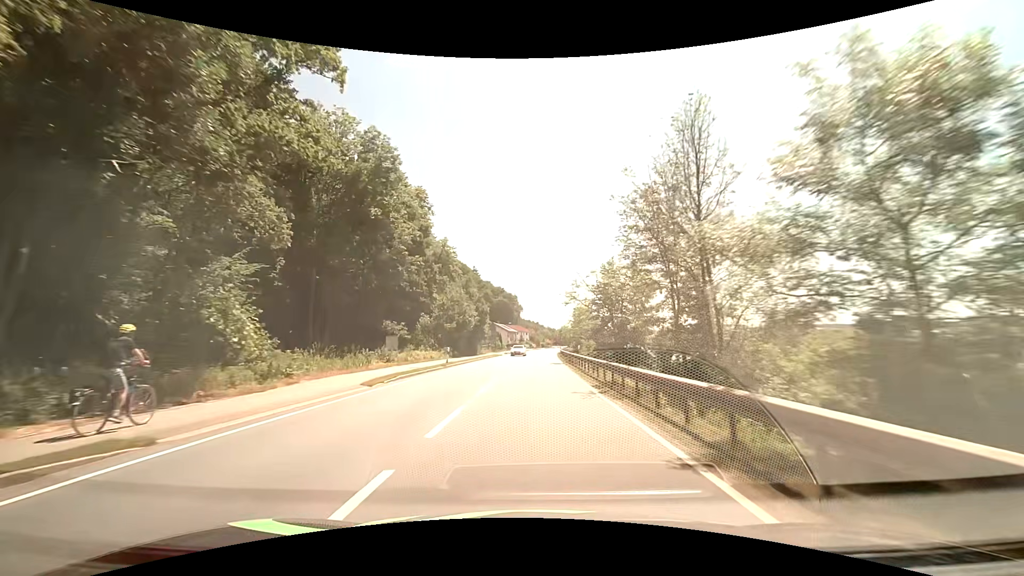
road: primary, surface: asphalt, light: Day
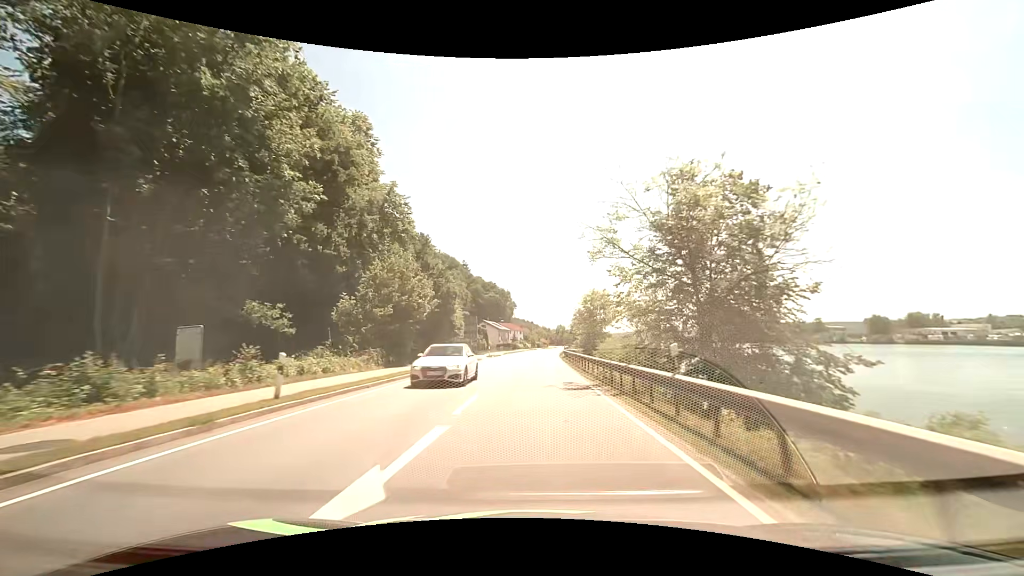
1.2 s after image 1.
(+0.1, +21.5) m; +1°
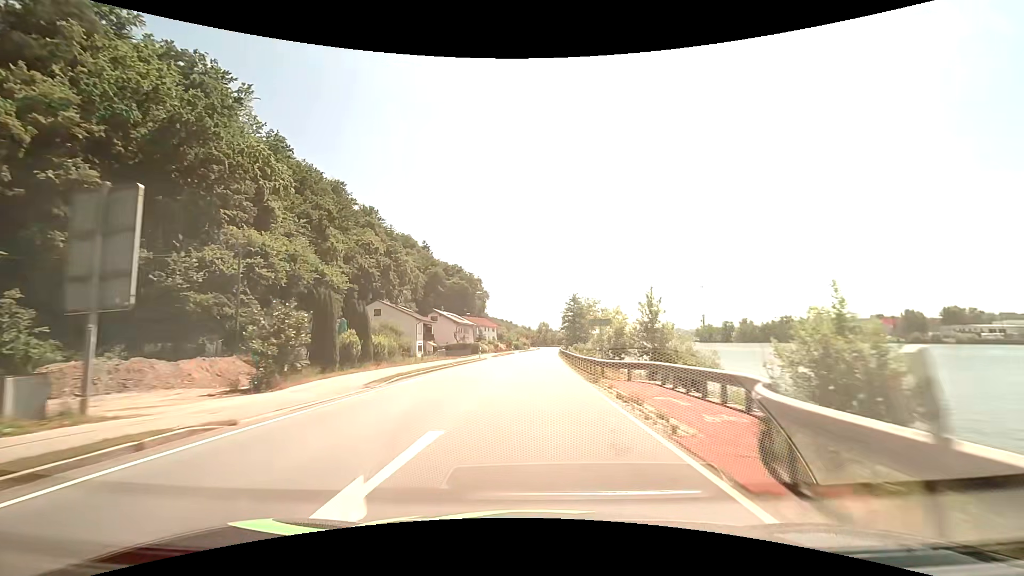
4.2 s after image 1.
(+1.0, +54.4) m; +2°
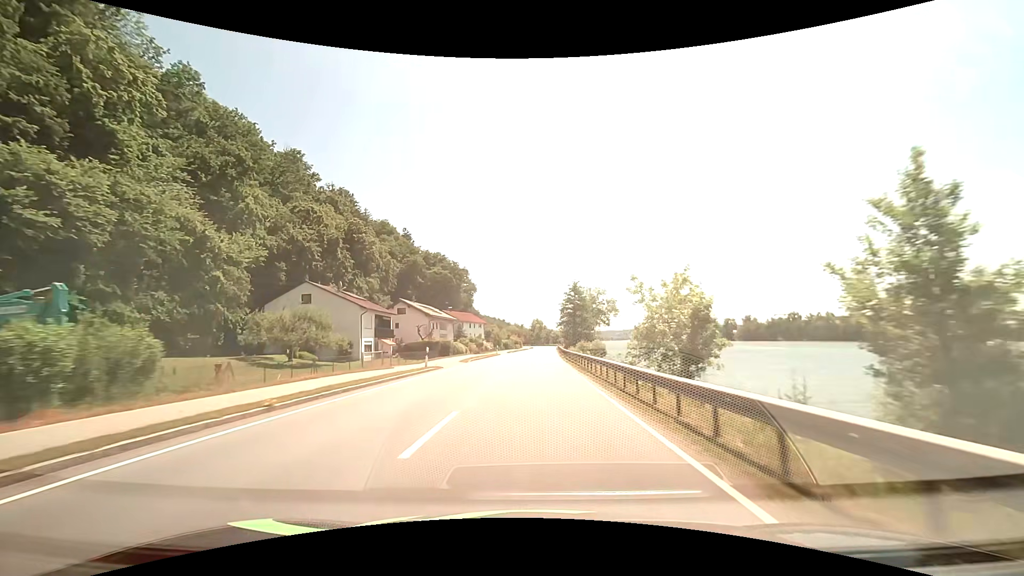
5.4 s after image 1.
(+0.2, +21.9) m; +1°
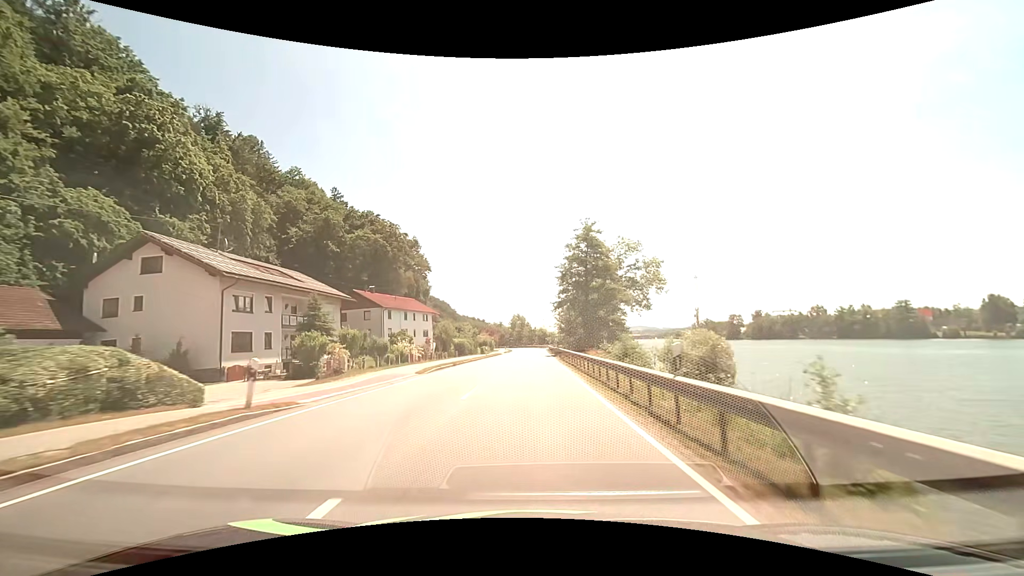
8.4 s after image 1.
(+1.1, +53.2) m; +2°
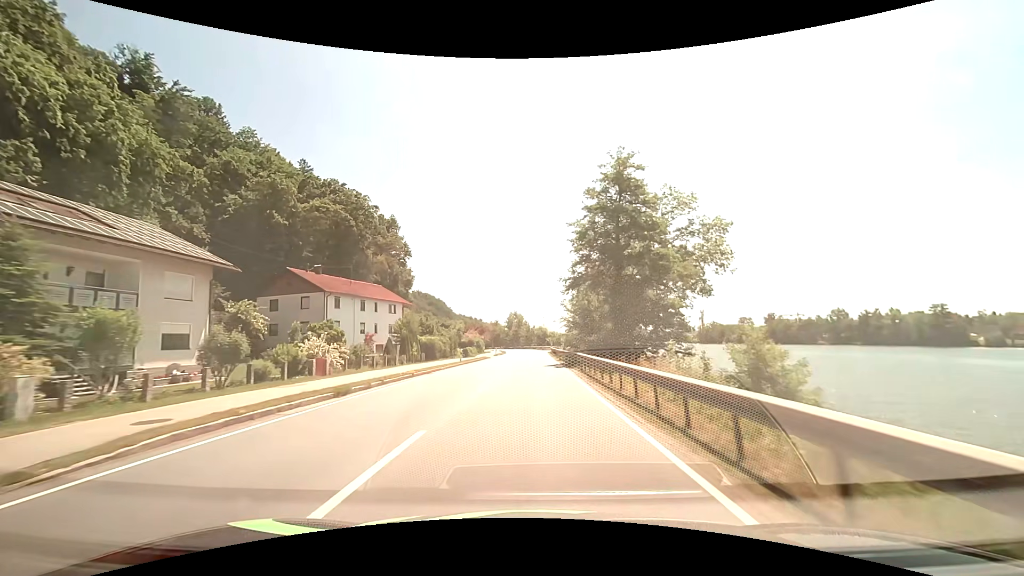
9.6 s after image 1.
(0.0, +20.5) m; 0°
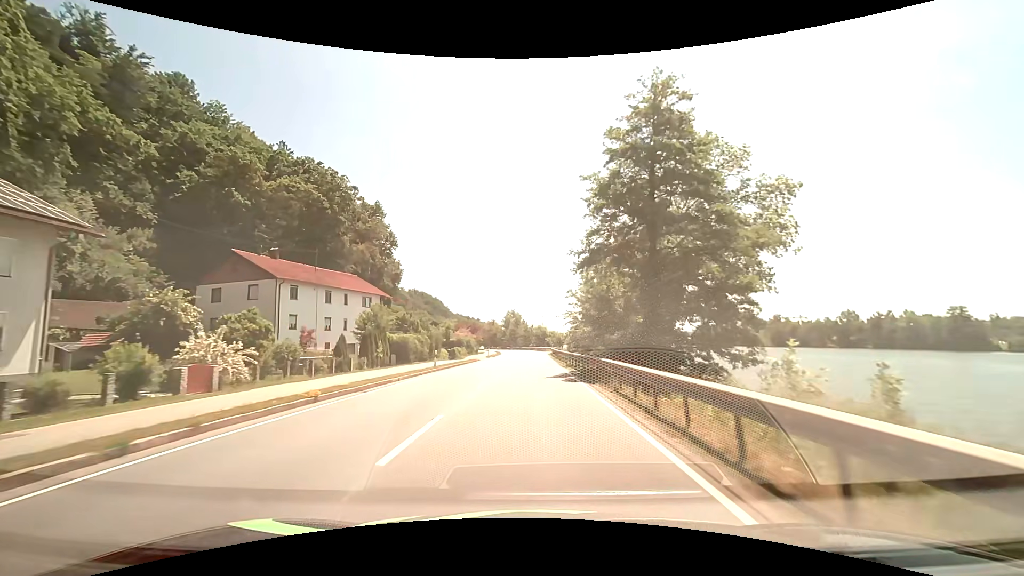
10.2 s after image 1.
(0.0, +10.1) m; 0°
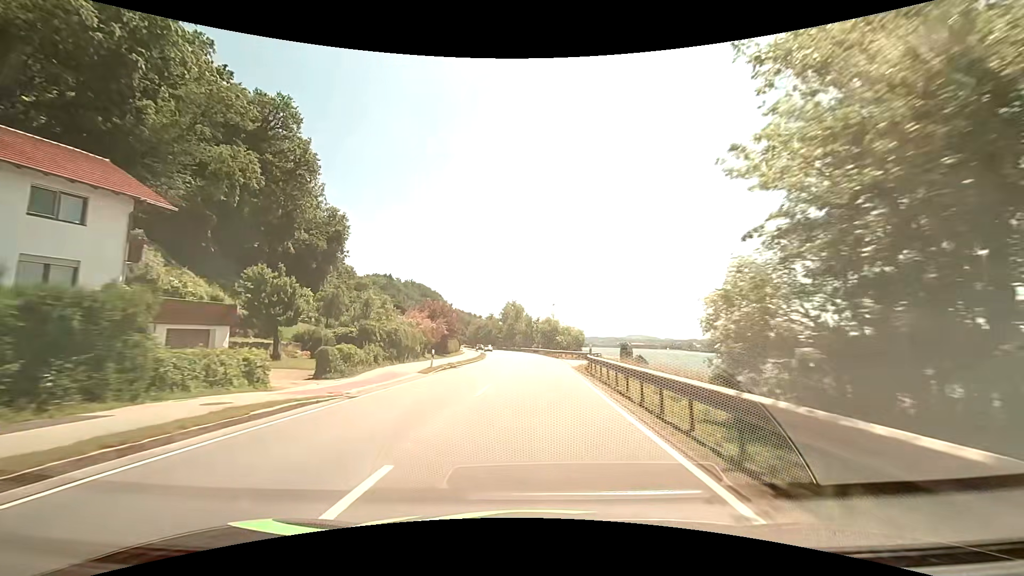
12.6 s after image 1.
(-0.1, +40.0) m; -1°
(0, +10) (0, +20) (0, +30) (0, +40) (0, +50) (0, +60) (-1, +70) (-2, +80) (-3, +90) (-4, +100) m
